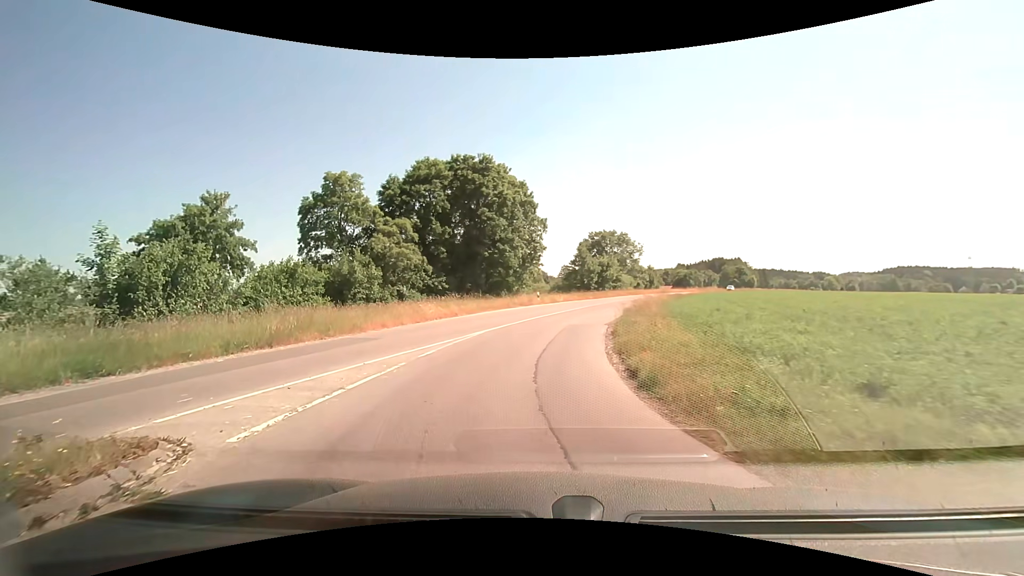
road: tertiary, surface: asphalt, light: Day
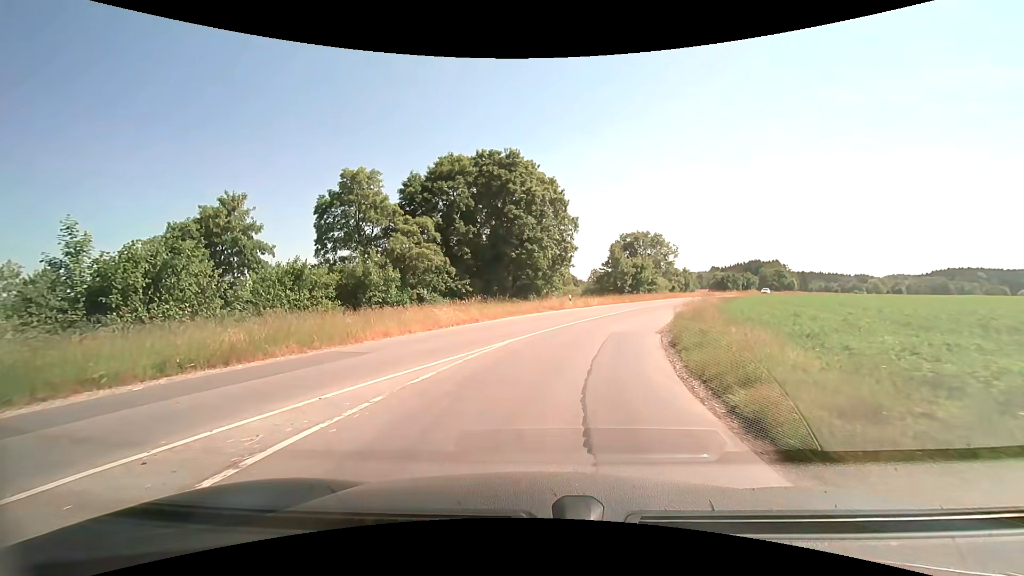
(-0.2, +3.7) m; -4°
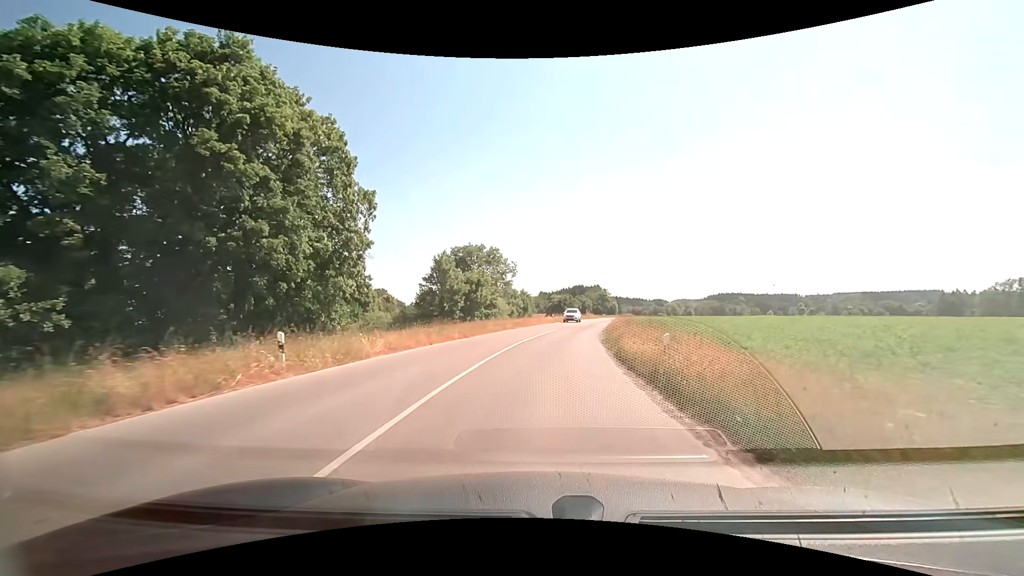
(+3.9, +24.9) m; +19°
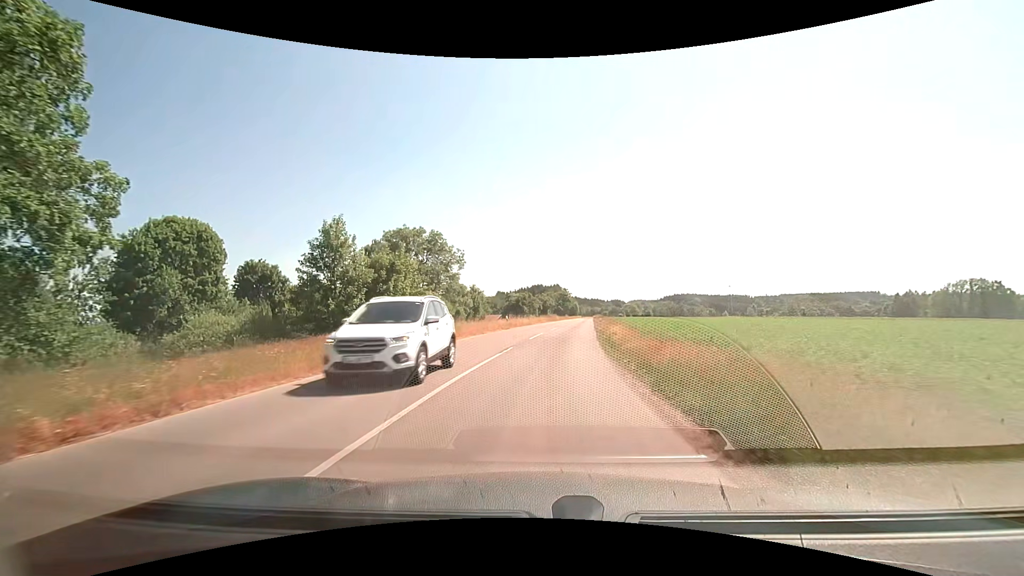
(+0.8, +20.0) m; +5°
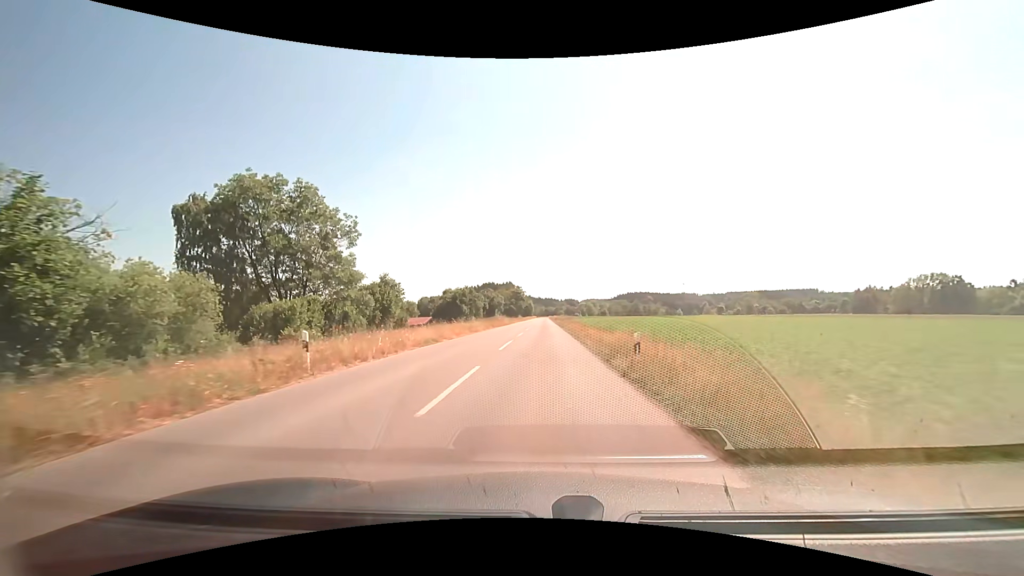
(+1.6, +30.1) m; +5°
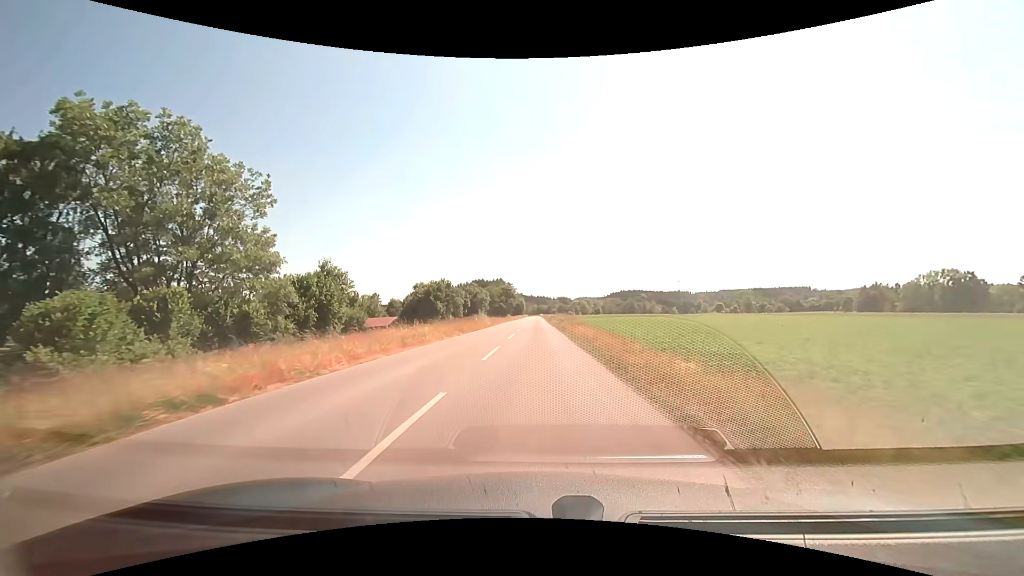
(+0.2, +16.2) m; +1°
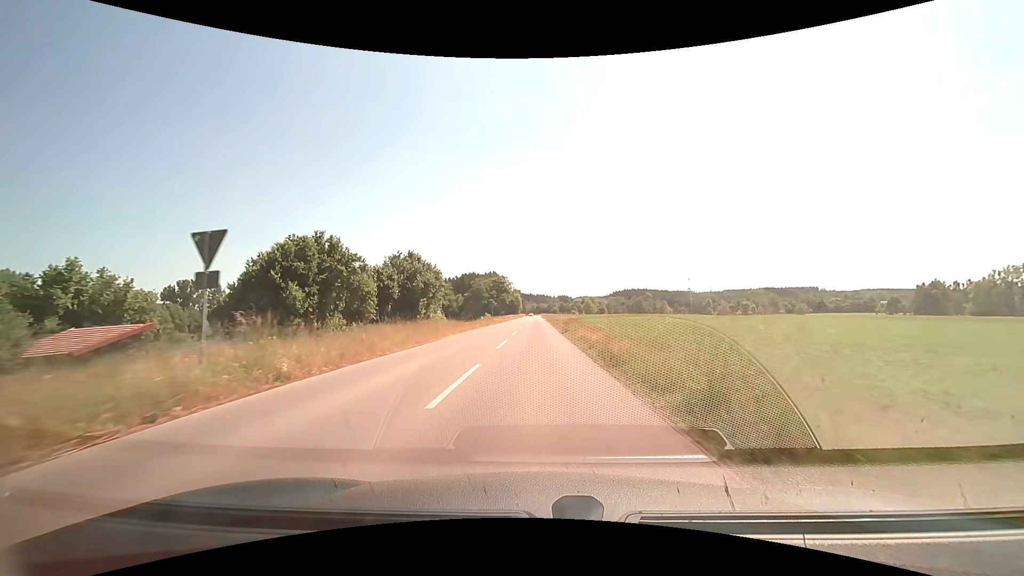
(0.0, +43.6) m; 0°
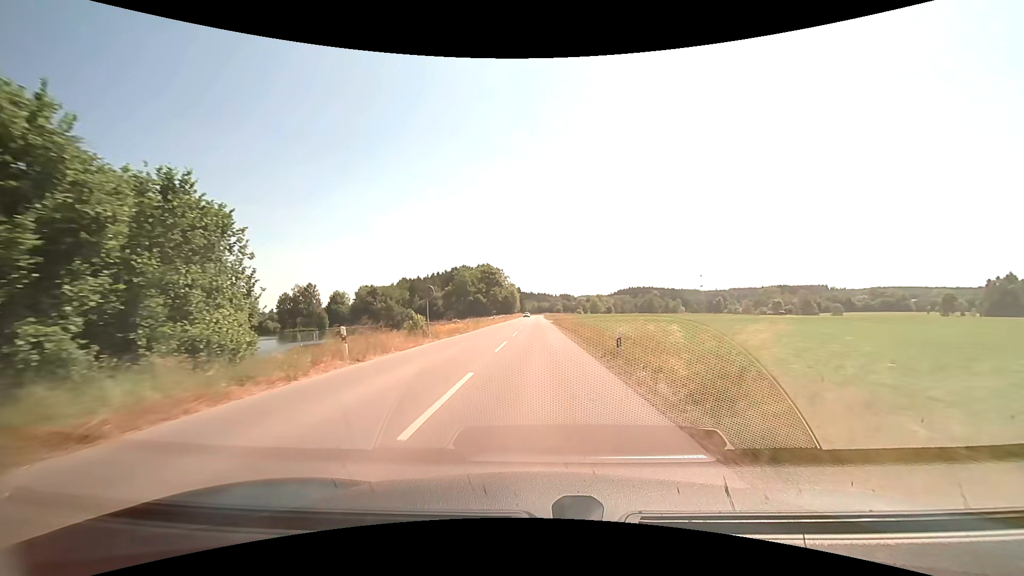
(-0.1, +38.2) m; 0°
(0, +10) (0, +20) (0, +30) (0, +40) (0, +50) (0, +60) (0, +70) (0, +80) (0, +90) (0, +100) m
